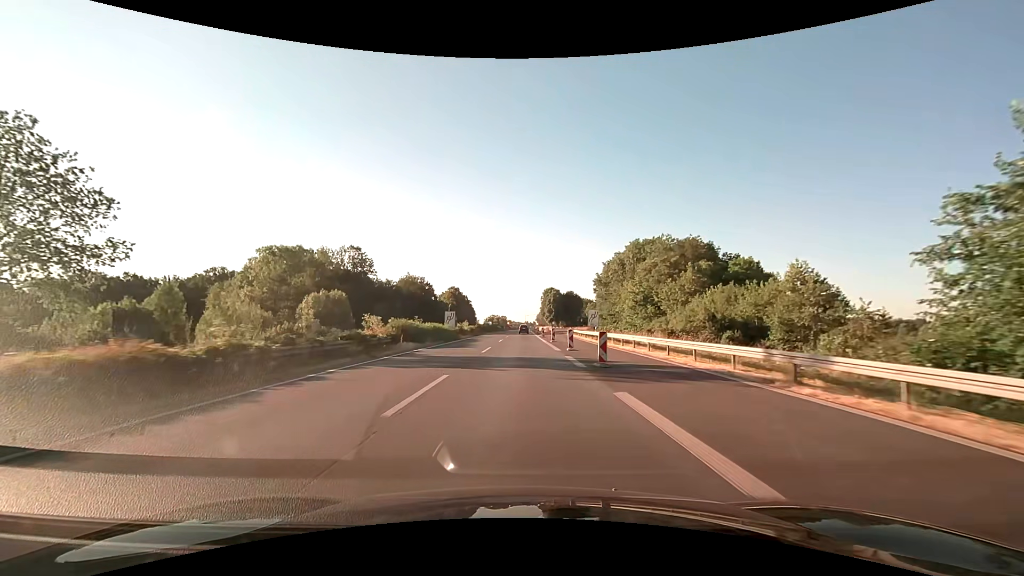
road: motorway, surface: asphalt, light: Day
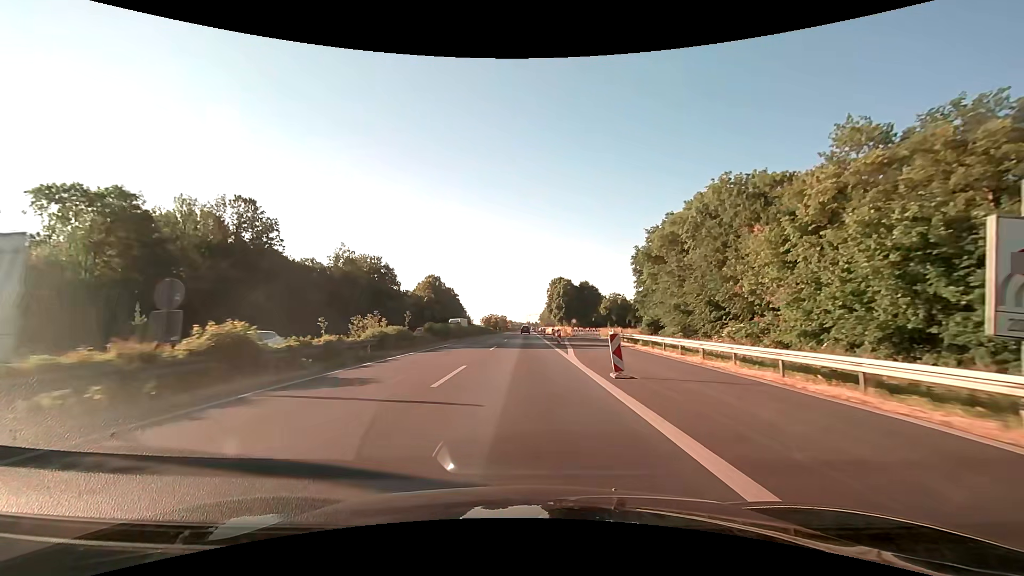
(0.0, +50.2) m; 0°
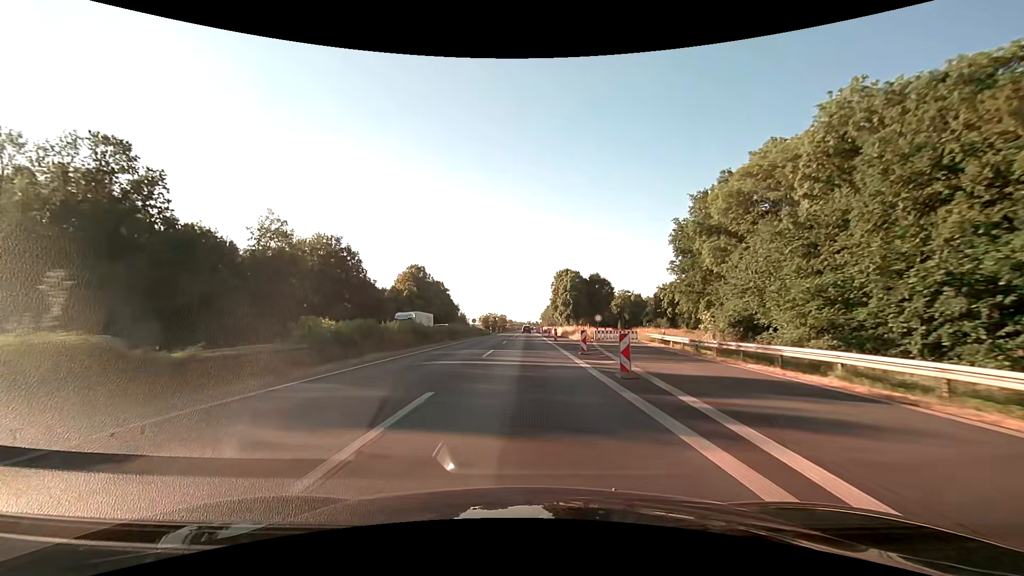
(0.0, +25.1) m; 0°
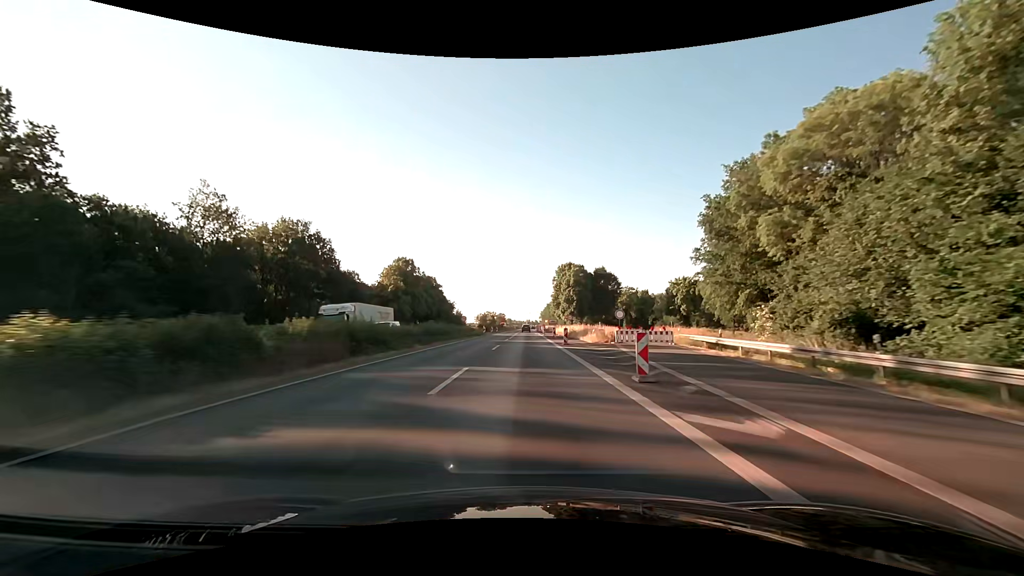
(0.0, +12.5) m; 0°
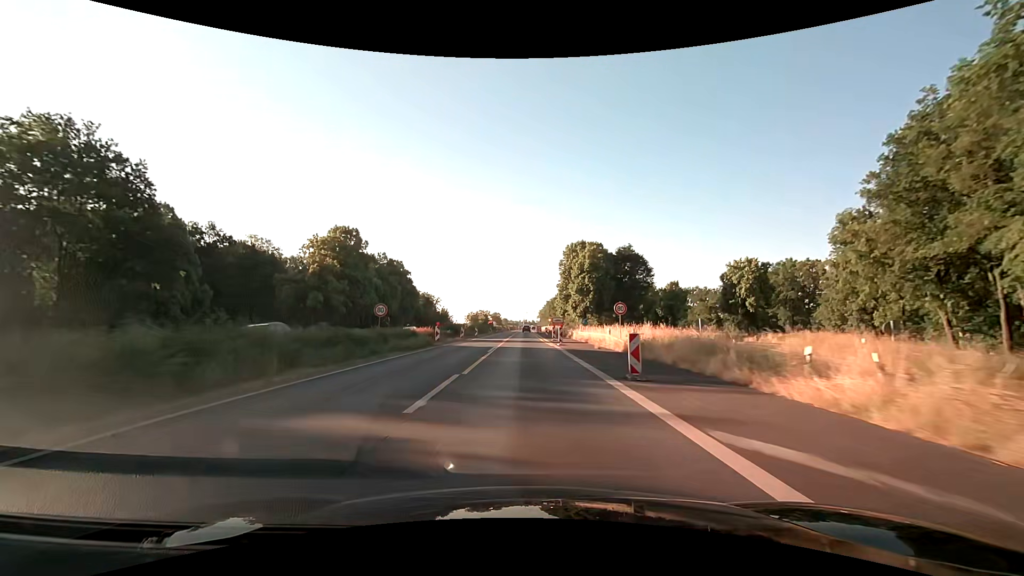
(+0.2, +37.7) m; 0°
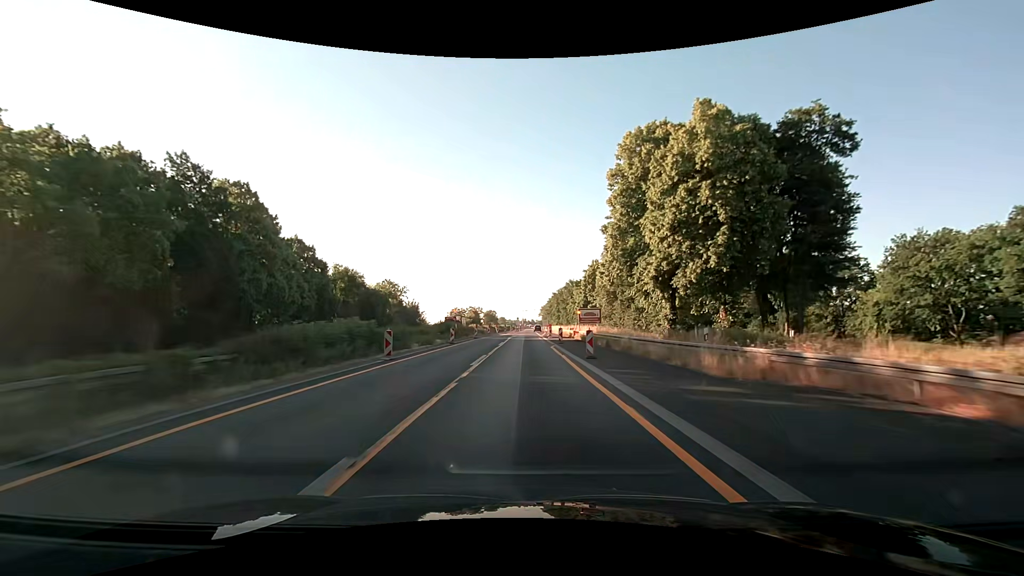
(+0.2, +62.8) m; 0°
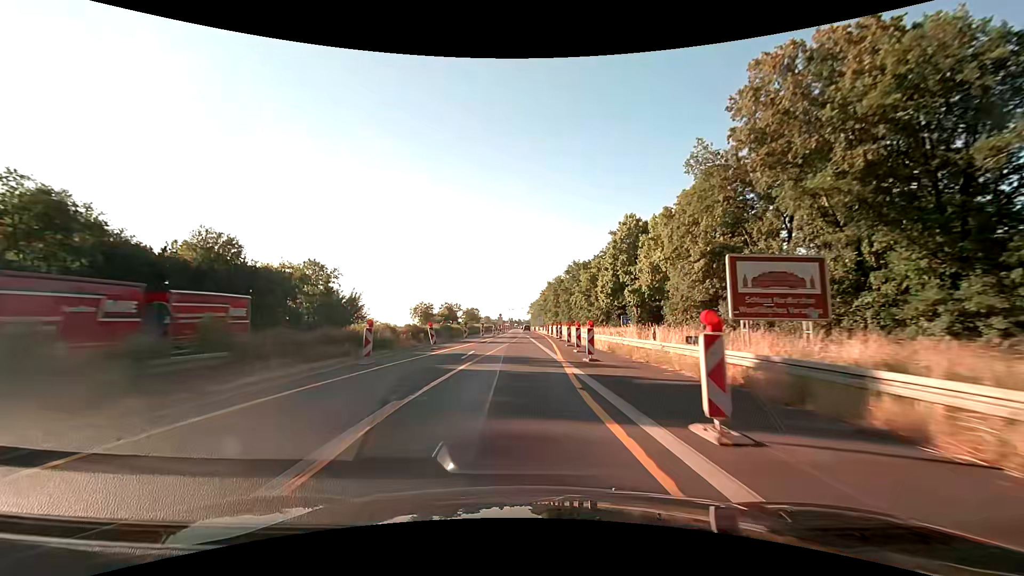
(+0.5, +50.1) m; +2°
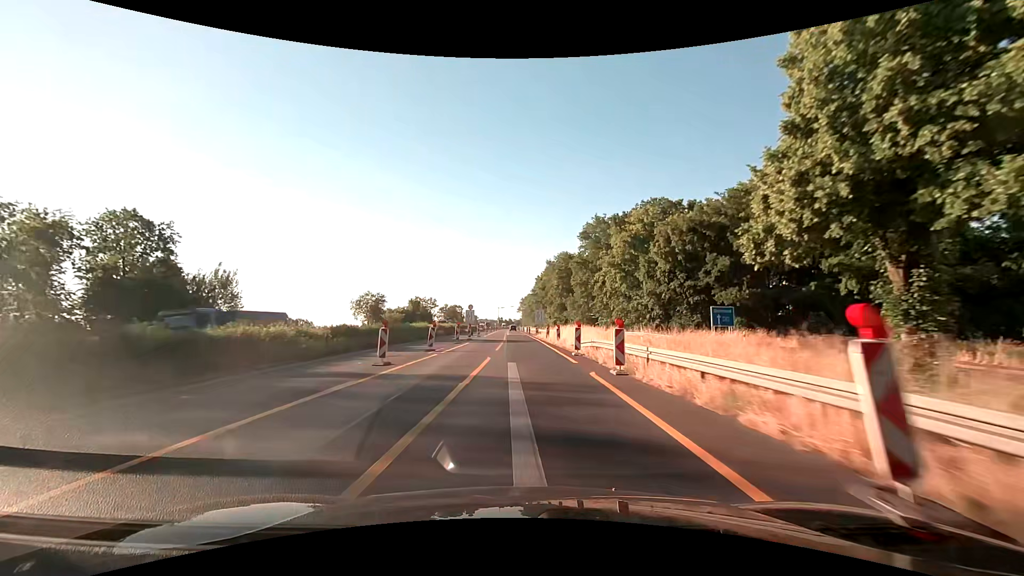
(+0.6, +50.0) m; +1°
(0, +10) (0, +20) (0, +30) (0, +40) (0, +50) (-1, +60) (-1, +70) (-1, +80) (-2, +90) (-2, +100) m
